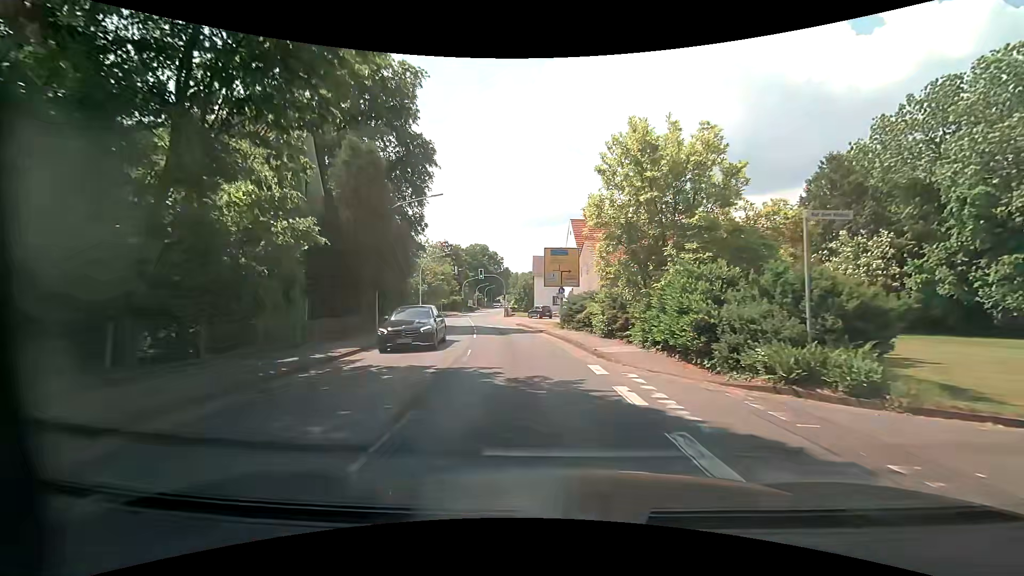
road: primary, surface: asphalt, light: Day
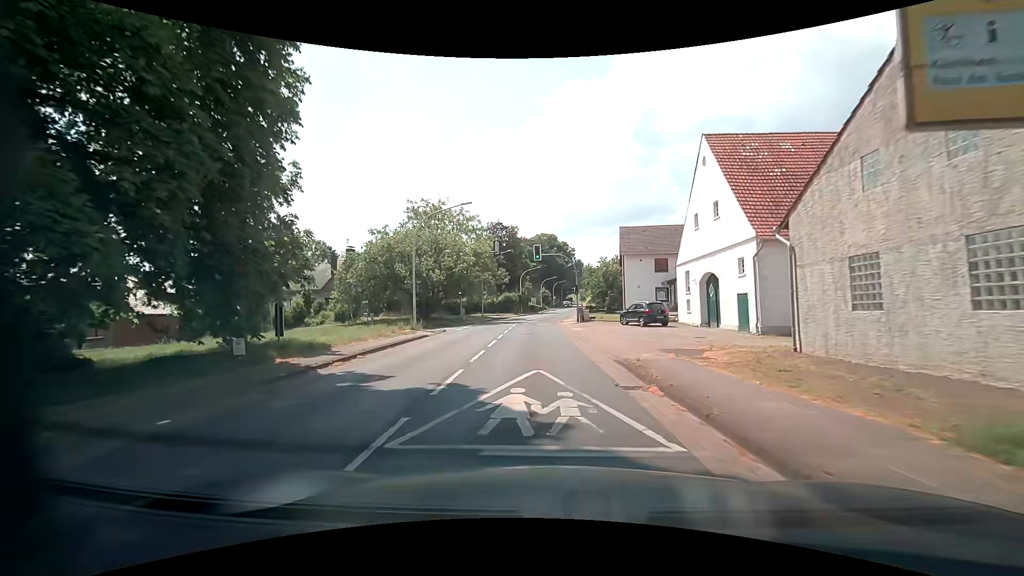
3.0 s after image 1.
(-2.0, +27.8) m; -8°
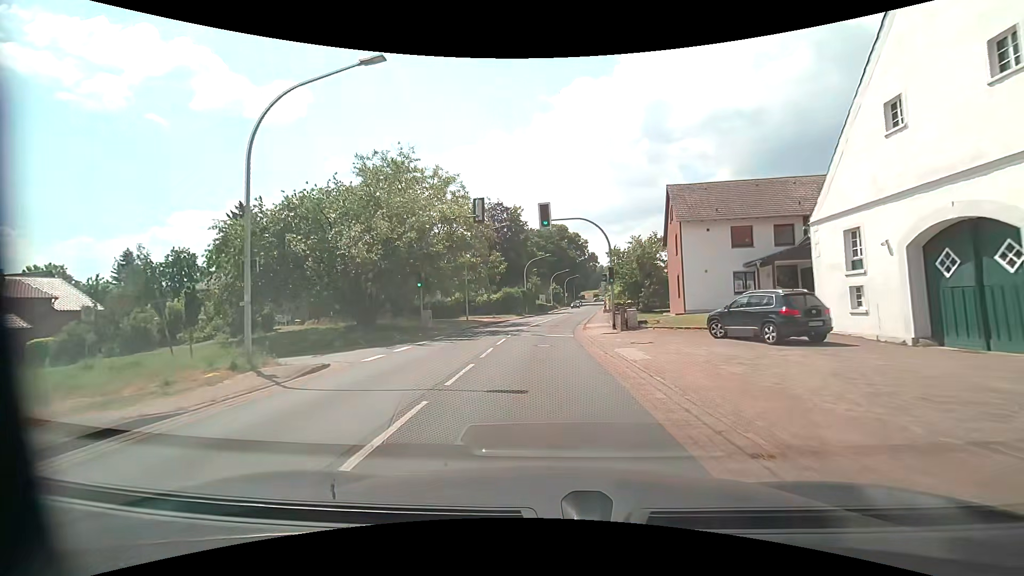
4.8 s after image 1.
(-0.2, +17.4) m; -1°
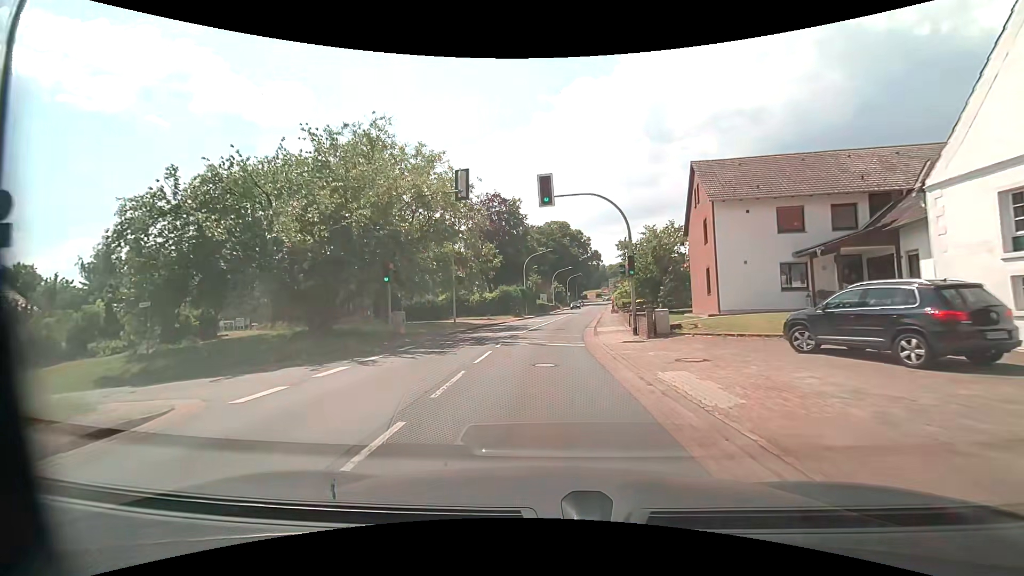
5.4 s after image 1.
(0.0, +5.8) m; -1°
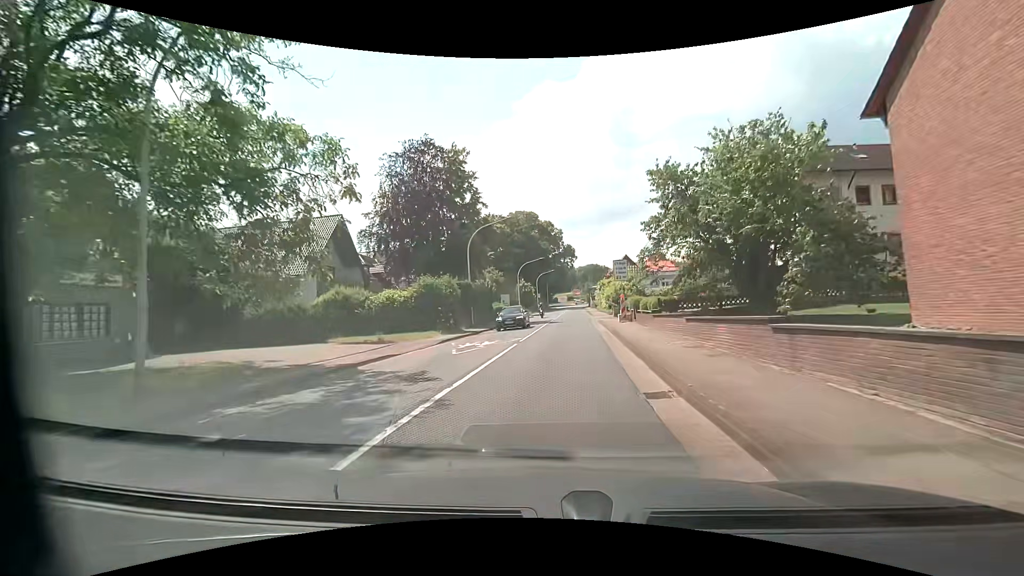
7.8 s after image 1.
(+0.7, +23.5) m; +4°
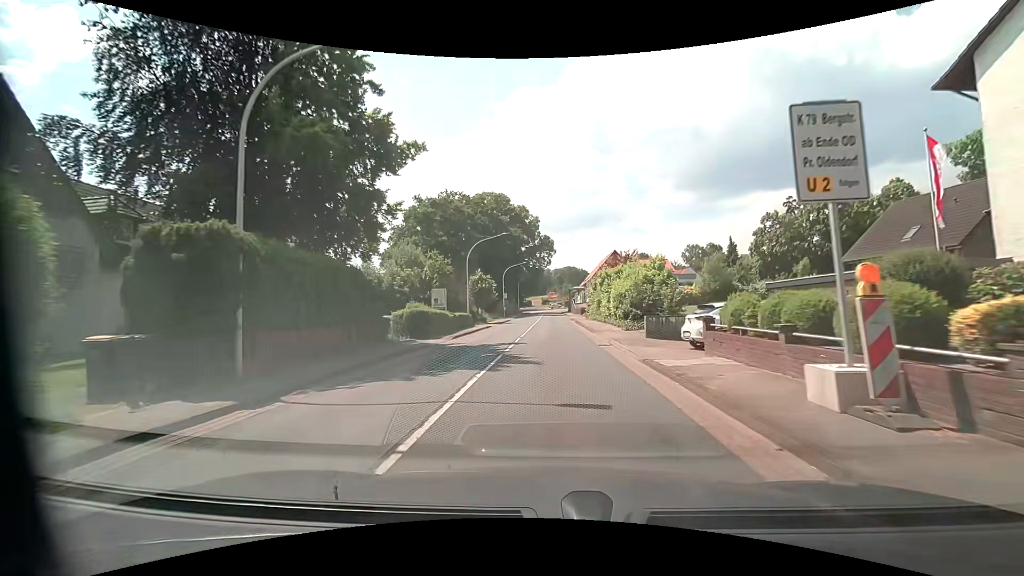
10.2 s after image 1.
(+0.7, +24.3) m; +3°
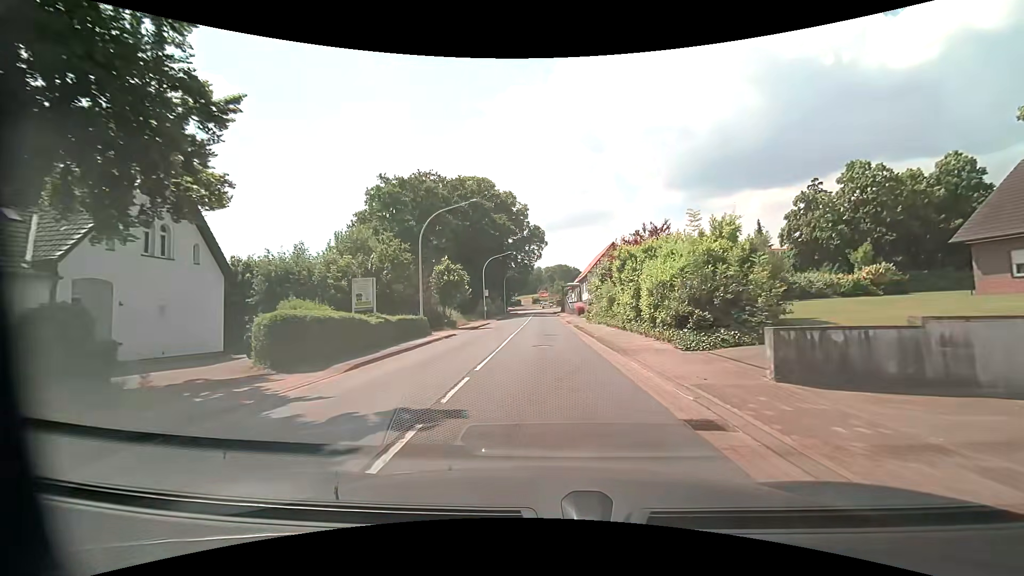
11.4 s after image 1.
(+0.1, +12.4) m; +1°
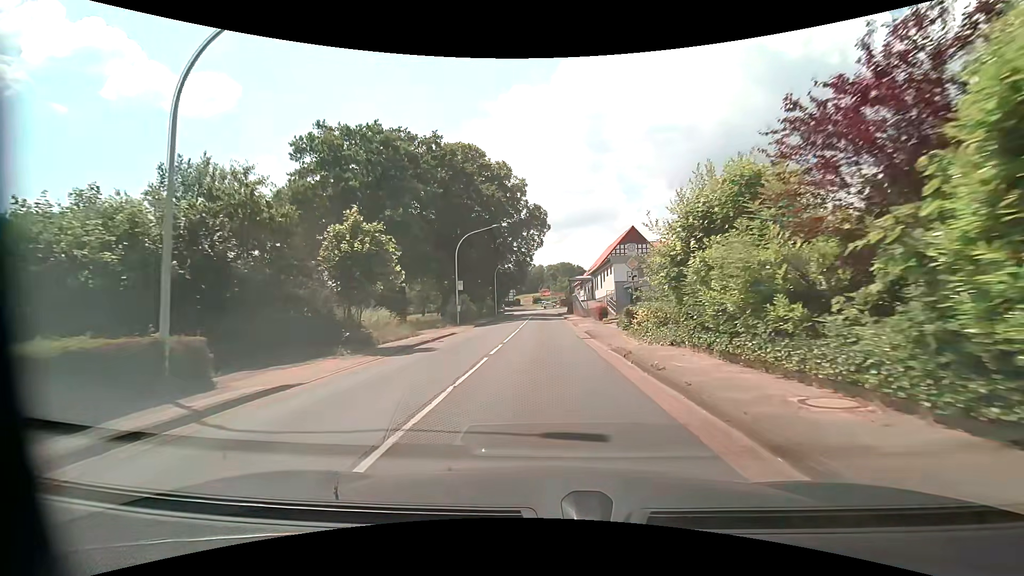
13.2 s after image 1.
(0.0, +18.8) m; 0°
(0, +10) (0, +20) (0, +30) (0, +40) (0, +50) (0, +60) (0, +70) (0, +80) (0, +90) (+1, +100) m
